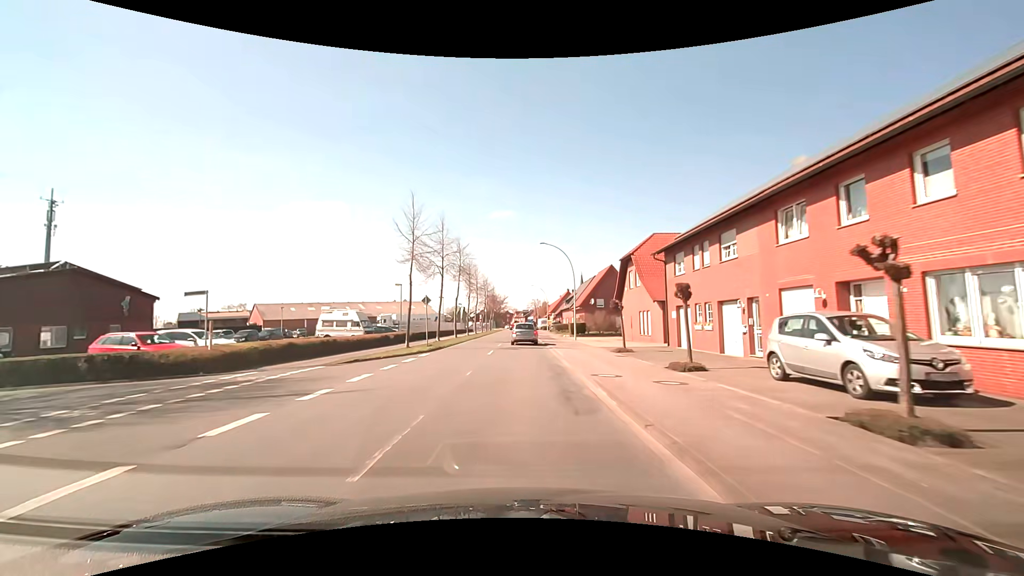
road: secondary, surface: asphalt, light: Day
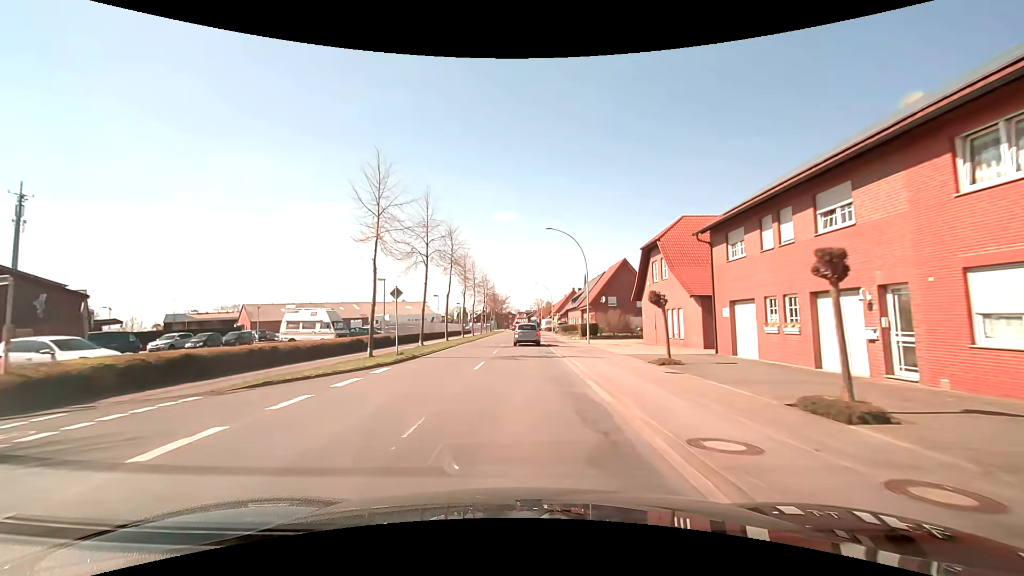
(0.0, +7.3) m; 0°
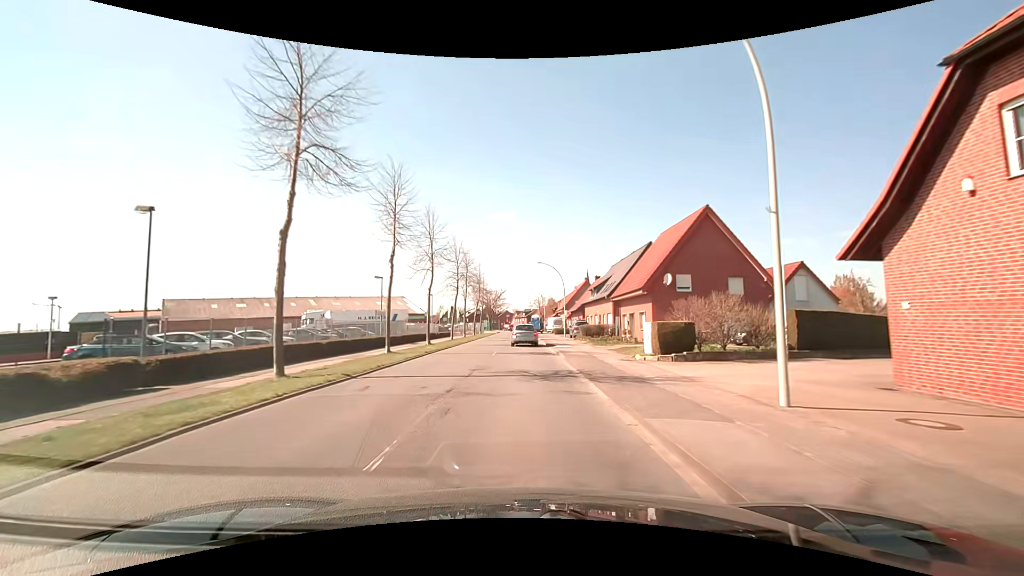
(0.0, +28.4) m; 0°
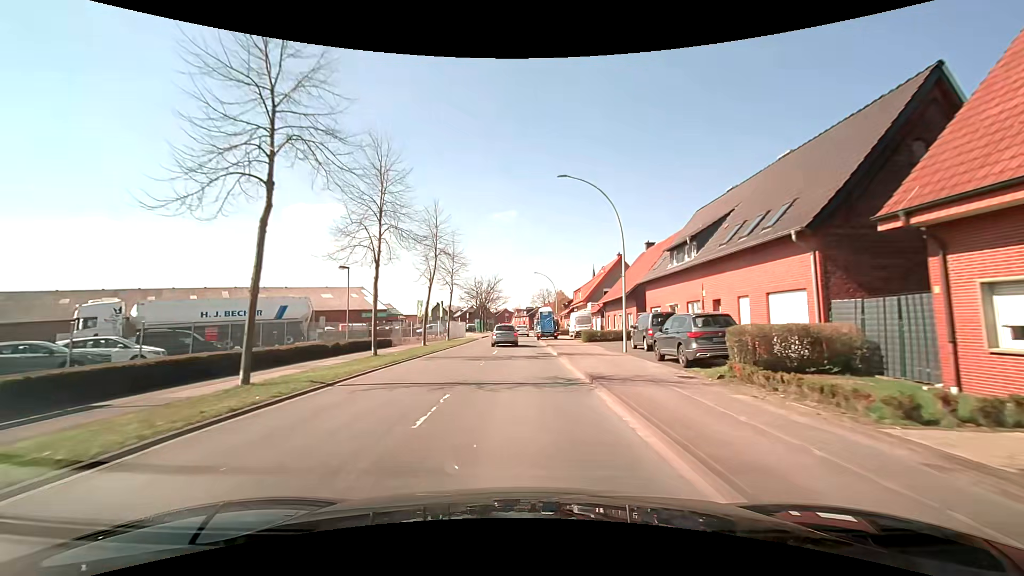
(0.0, +33.8) m; 0°
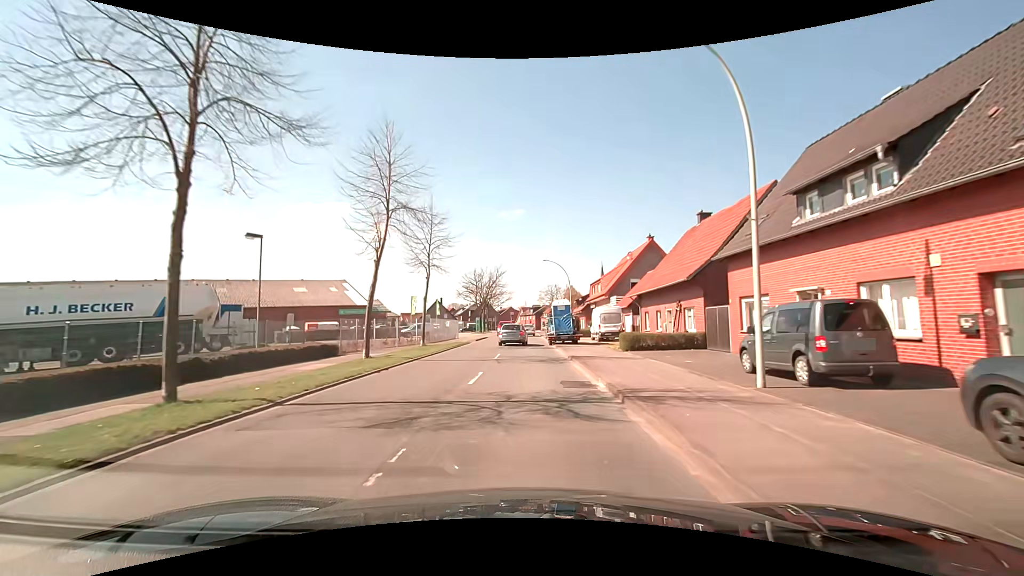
(-0.1, +13.0) m; -1°
